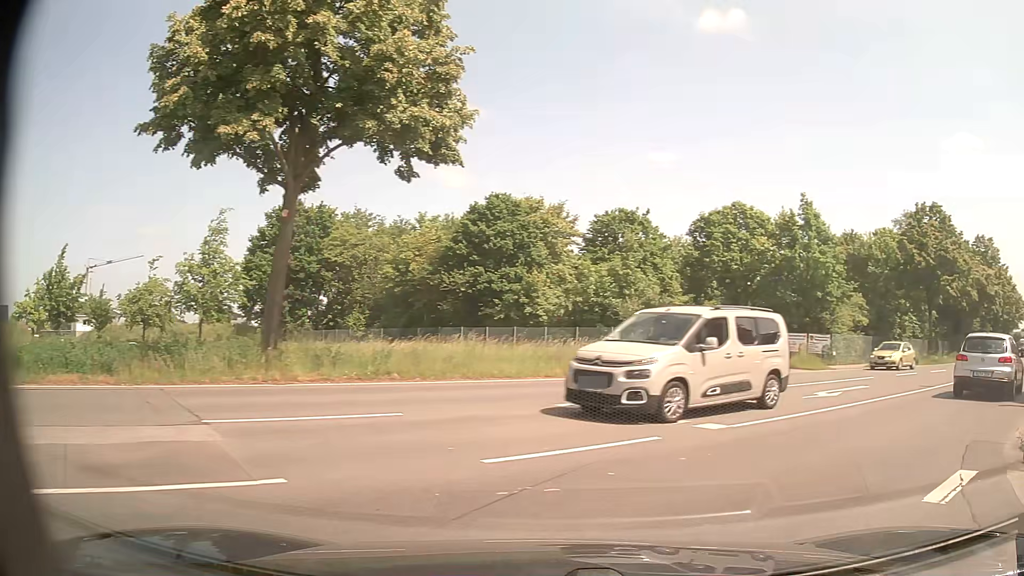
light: Day
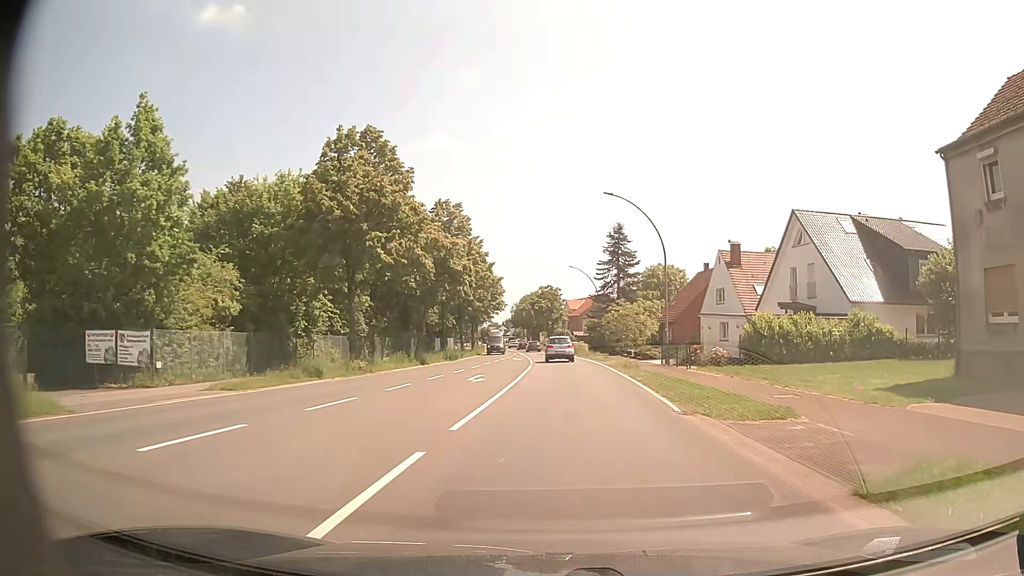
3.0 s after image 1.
(+11.6, +17.3) m; +47°
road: primary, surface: asphalt
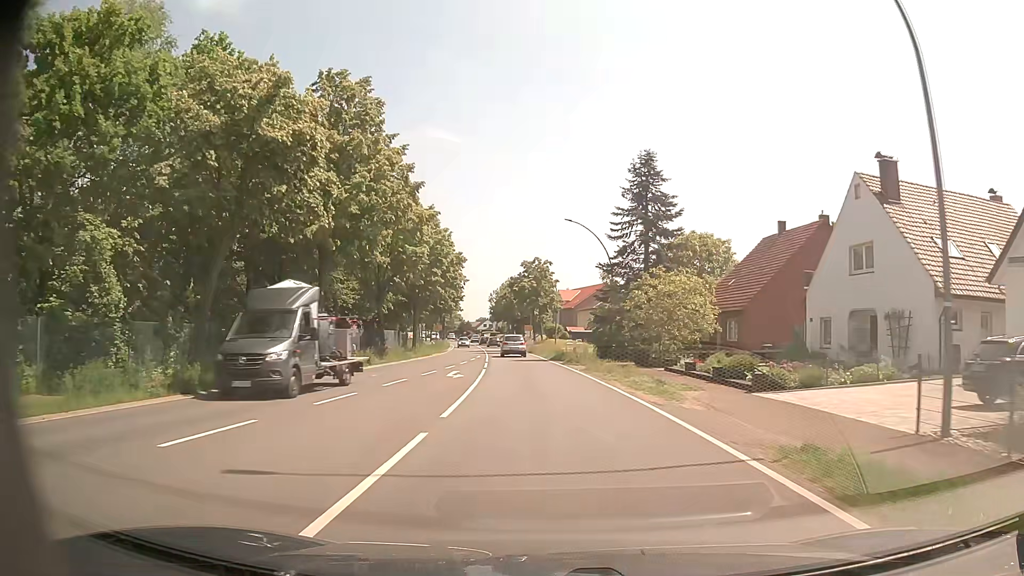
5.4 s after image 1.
(+1.0, +30.0) m; +2°
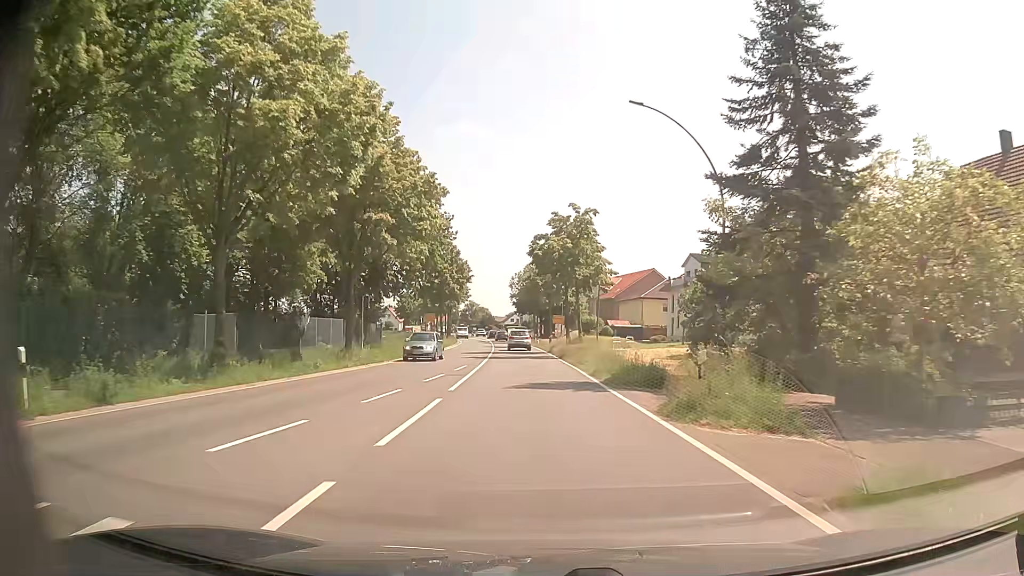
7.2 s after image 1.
(-0.6, +24.8) m; -3°
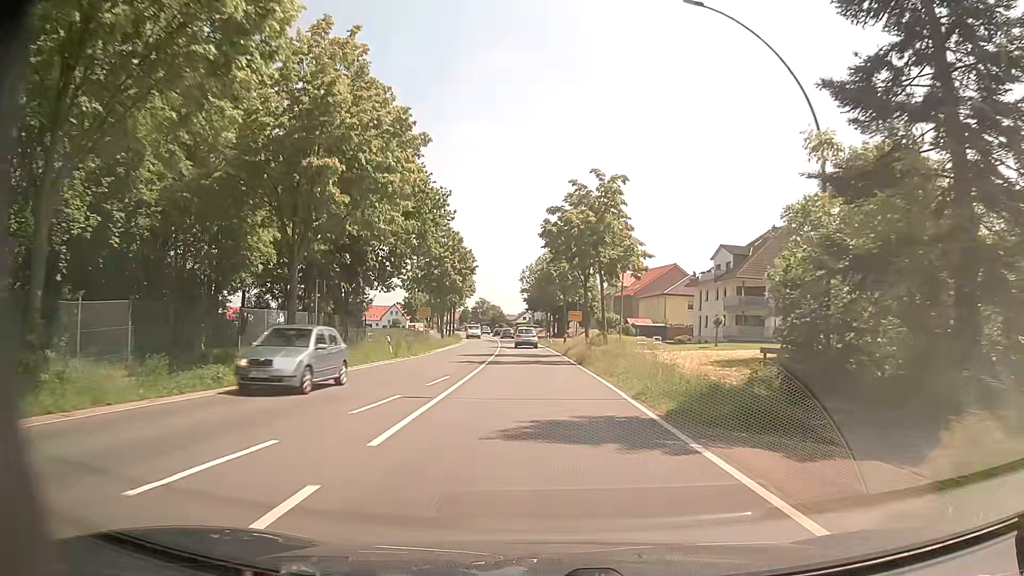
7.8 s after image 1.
(-0.1, +8.4) m; -1°
(0, +10) (0, +20) (-1, +30) (-1, +40) (-1, +50) (-2, +60) (-3, +70) (-4, +80) (-5, +90) (-6, +100) m
